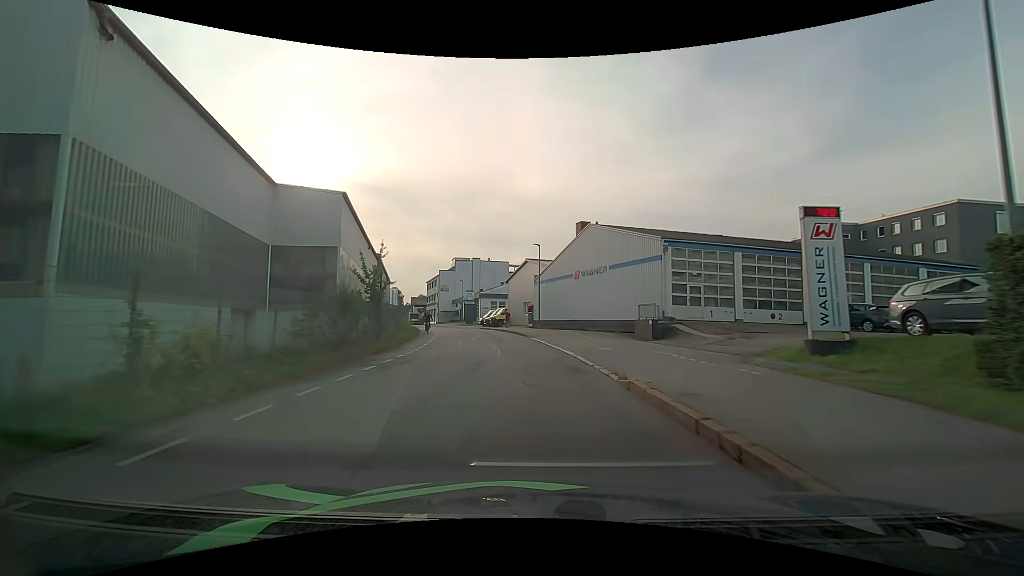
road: residential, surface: asphalt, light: Day
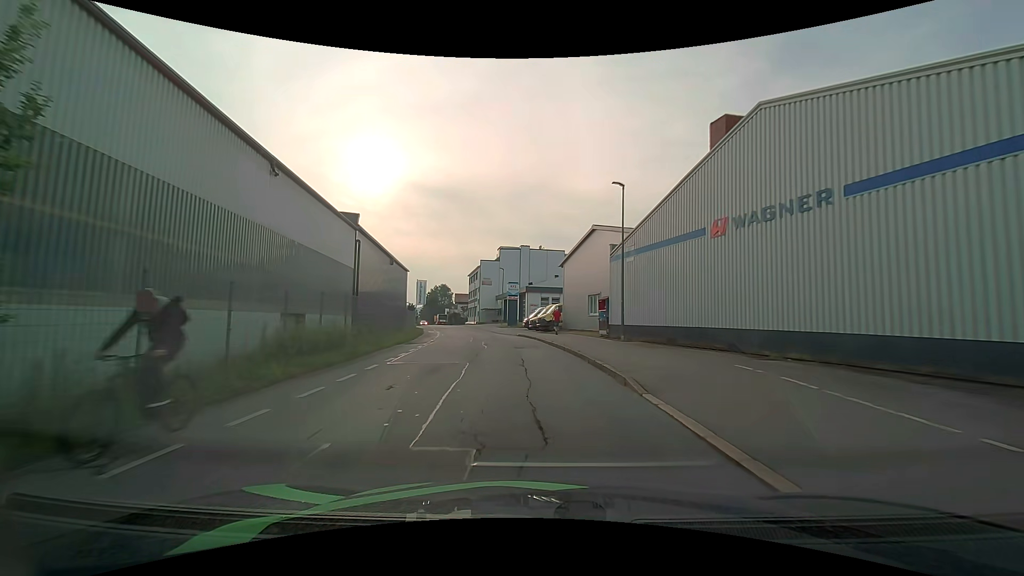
(-1.5, +21.0) m; -7°
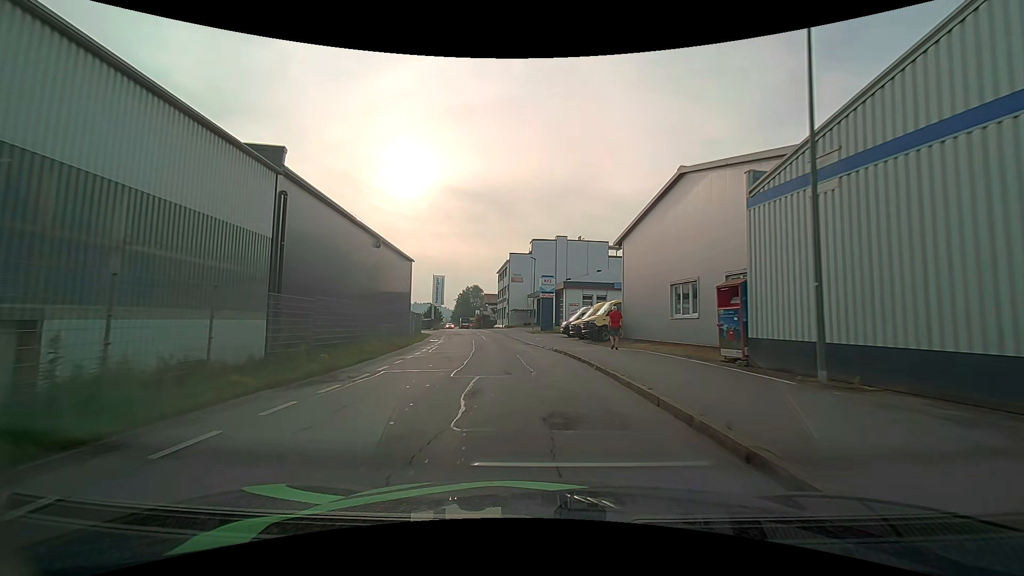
(-0.7, +14.1) m; -5°
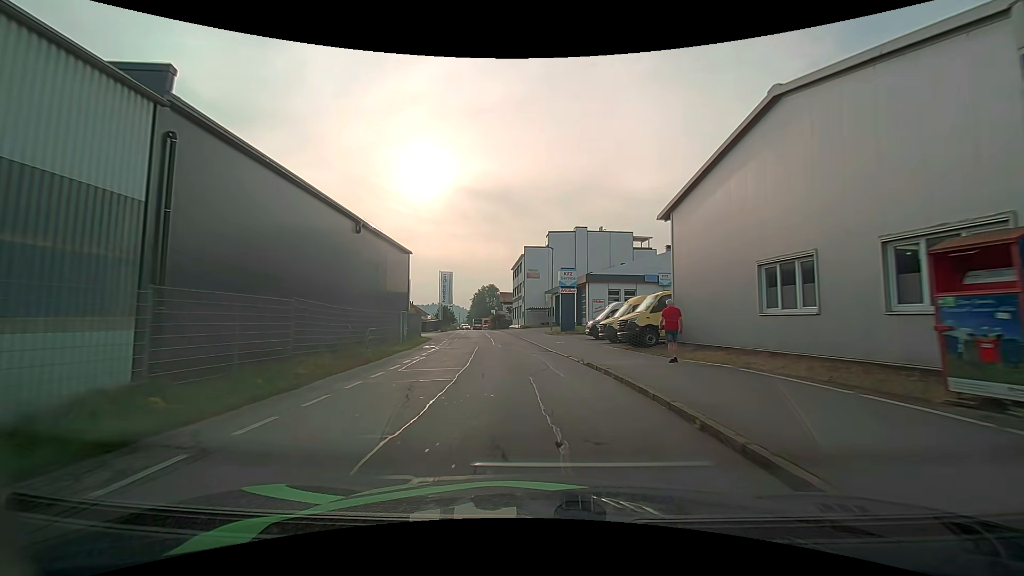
(-0.3, +7.1) m; -3°
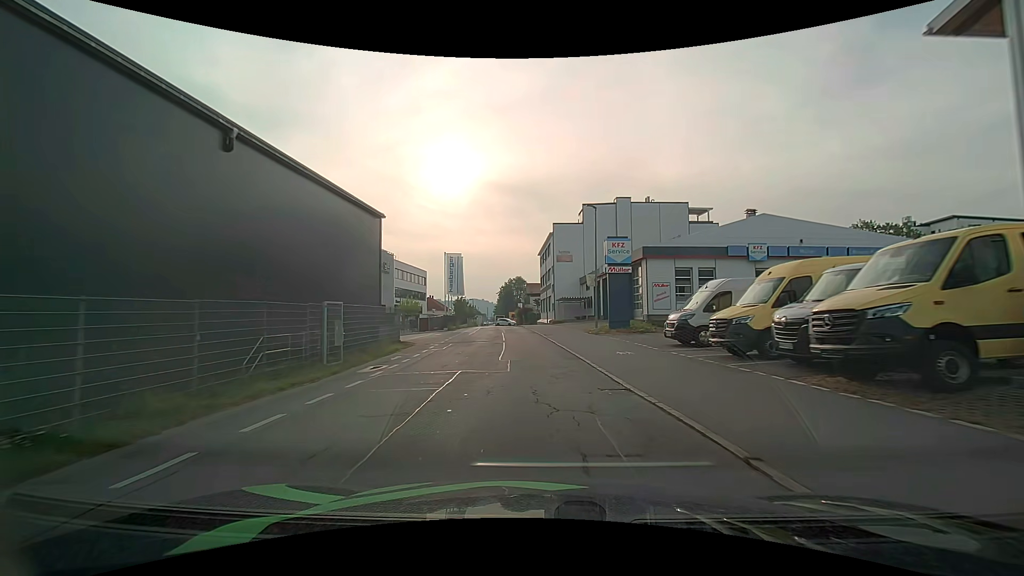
(-0.2, +14.2) m; -2°
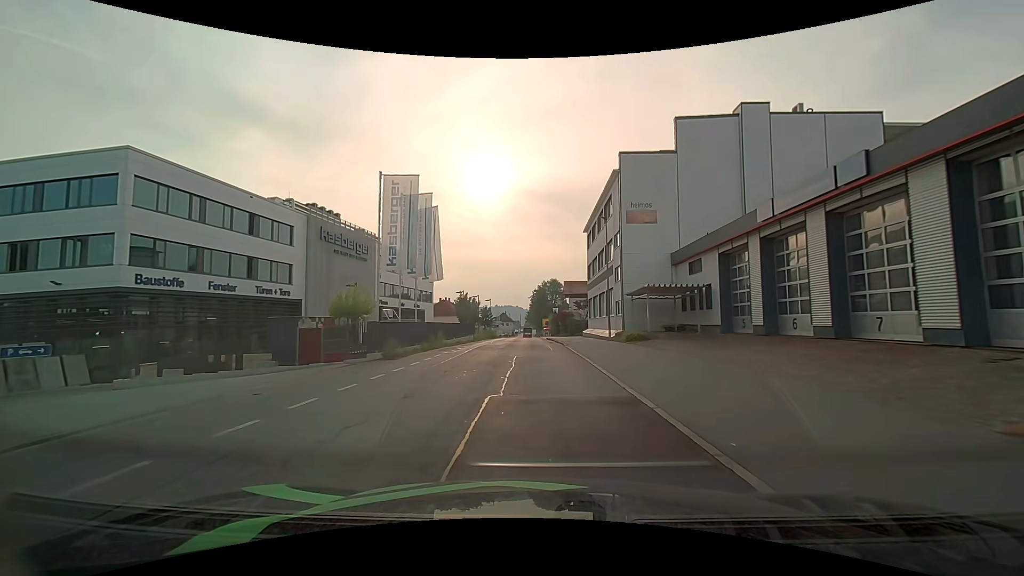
(-1.1, +28.9) m; -4°
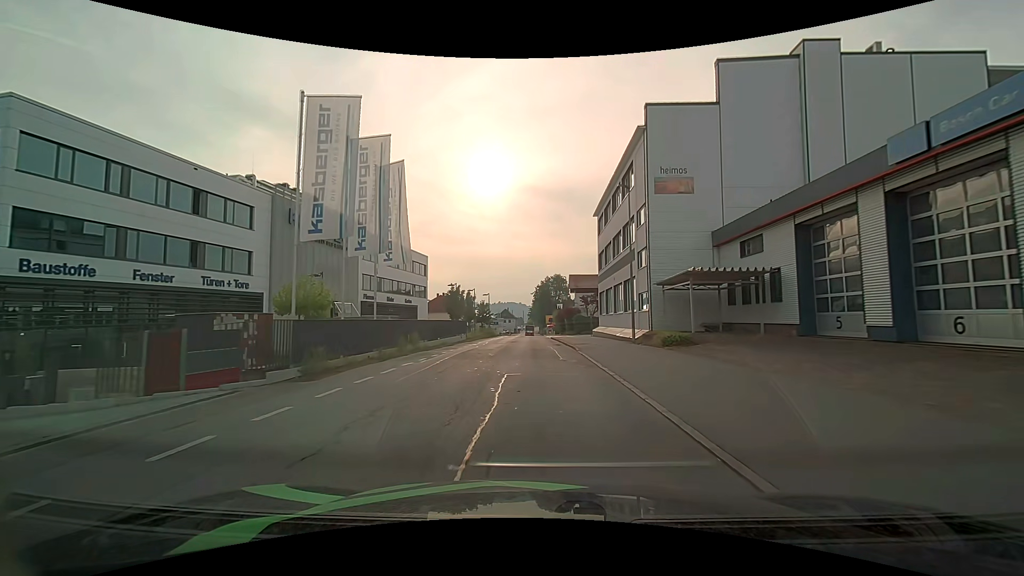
(0.0, +7.2) m; 0°
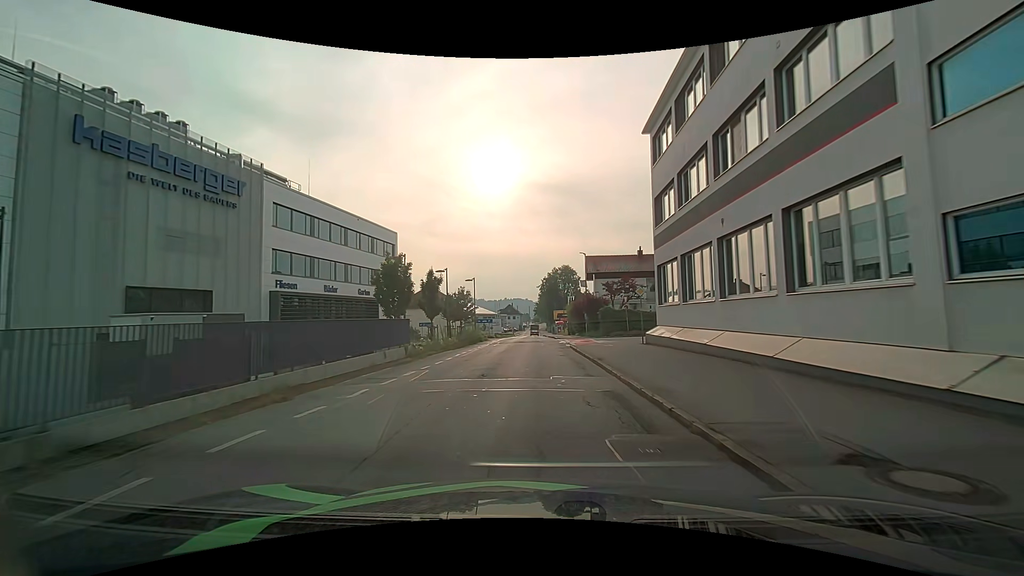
(0.0, +21.4) m; 0°
(0, +10) (0, +20) (0, +30) (0, +40) (-1, +50) (-1, +60) (-1, +70) (-1, +80) (-2, +90) (-2, +100) m
